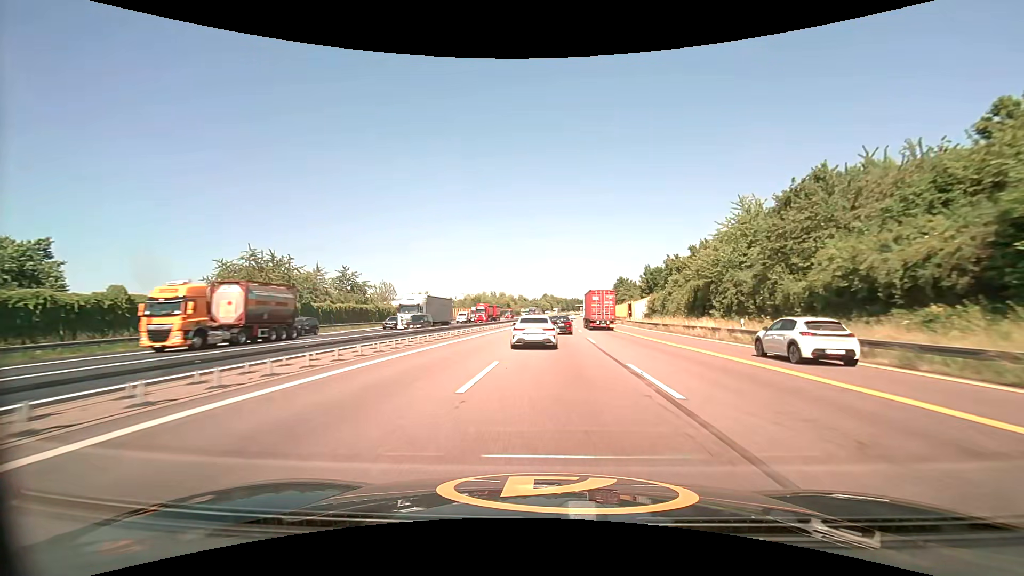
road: motorway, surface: asphalt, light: Day
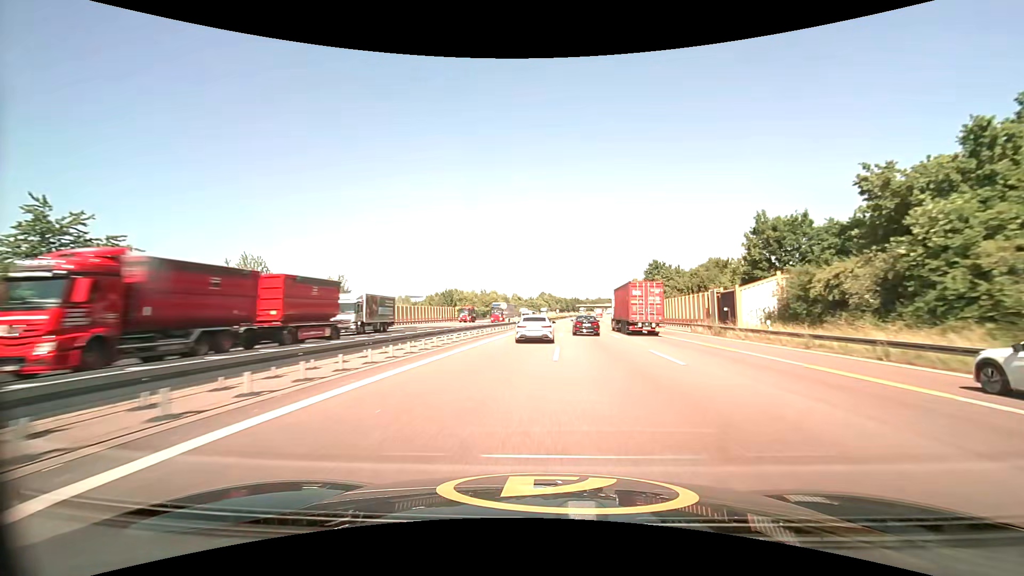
(+0.2, +47.7) m; 0°
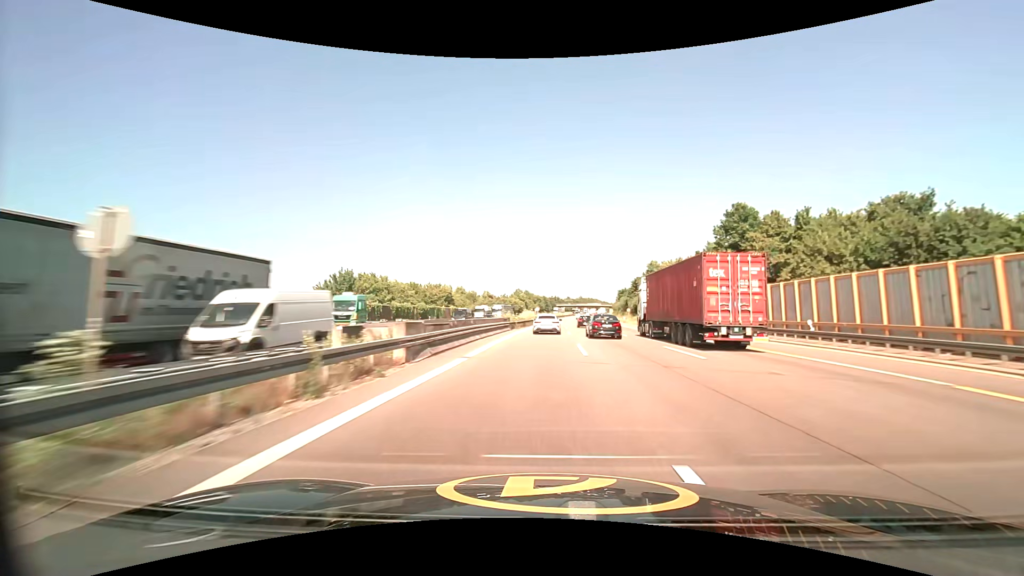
(+1.2, +52.9) m; +3°
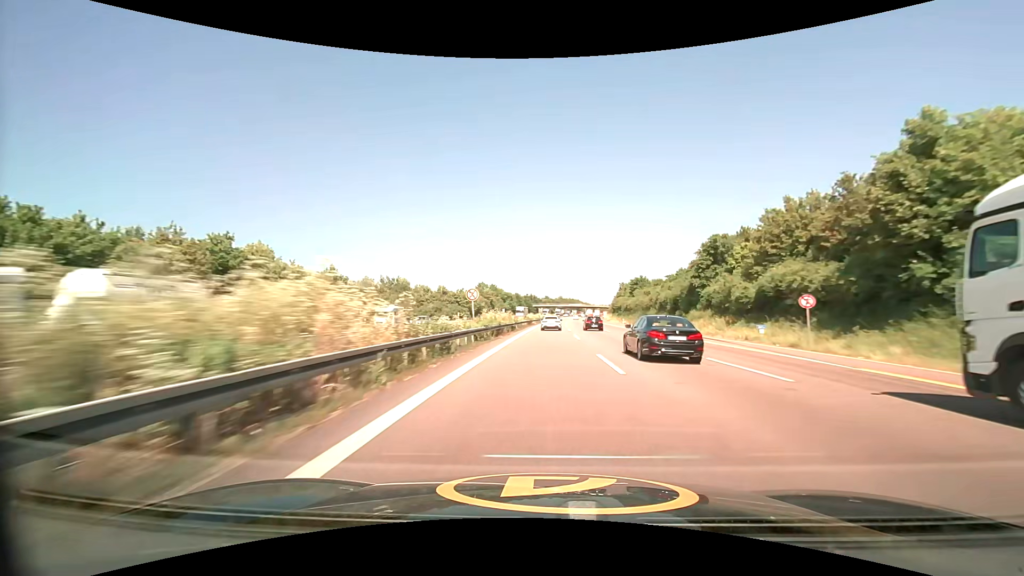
(+1.7, +77.4) m; +3°
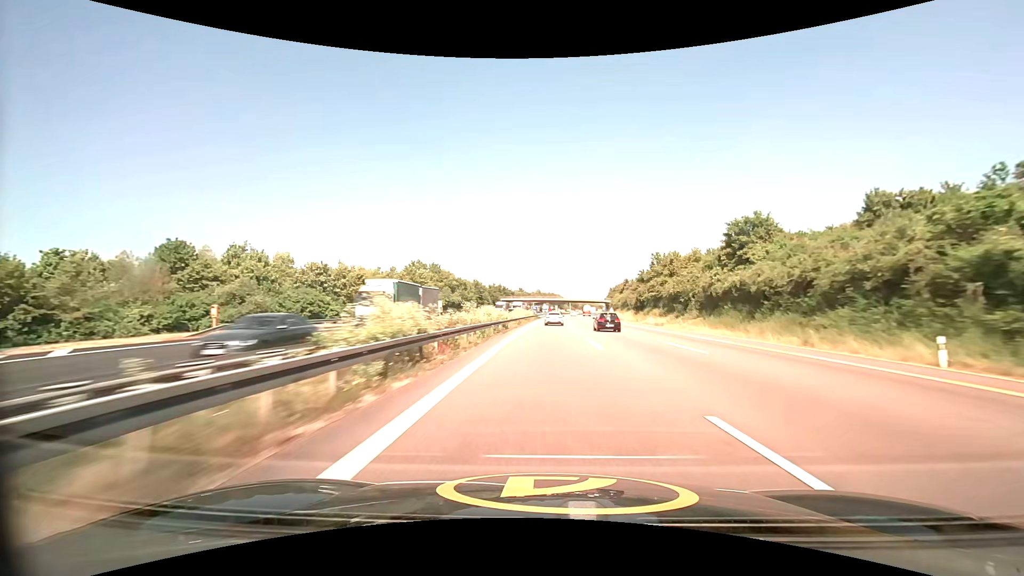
(+1.8, +83.3) m; +3°
(0, +10) (0, +20) (0, +30) (+1, +40) (+1, +50) (+1, +60) (+2, +70) (+2, +80) (+2, +90) (+3, +100) m
